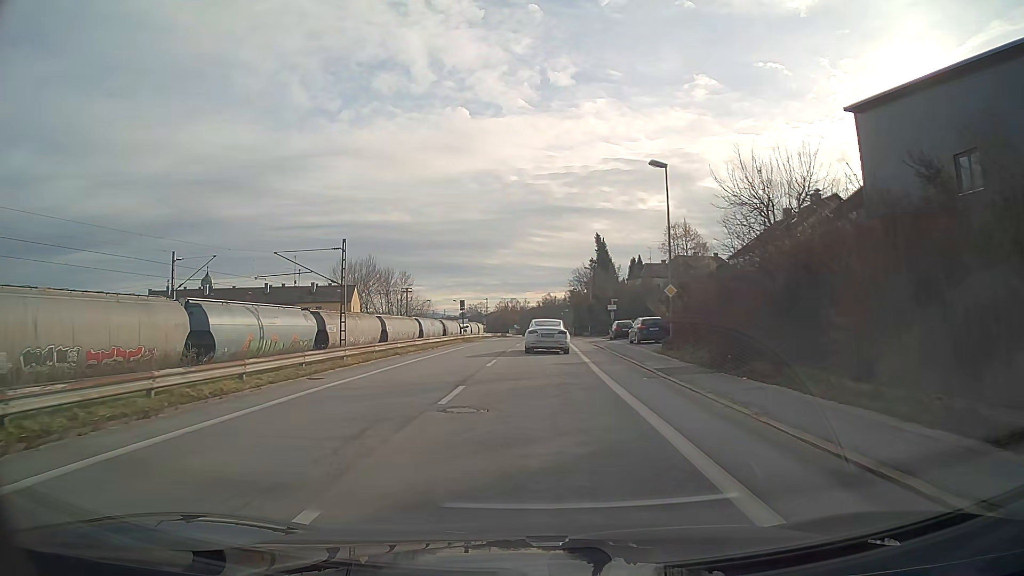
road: unclassified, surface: asphalt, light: Day
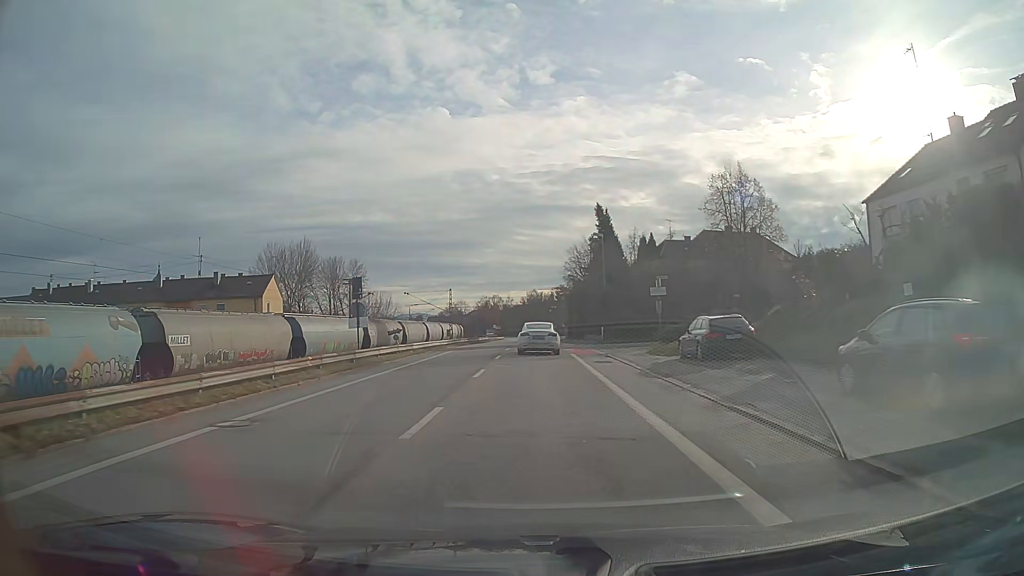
(+0.4, +30.3) m; +1°
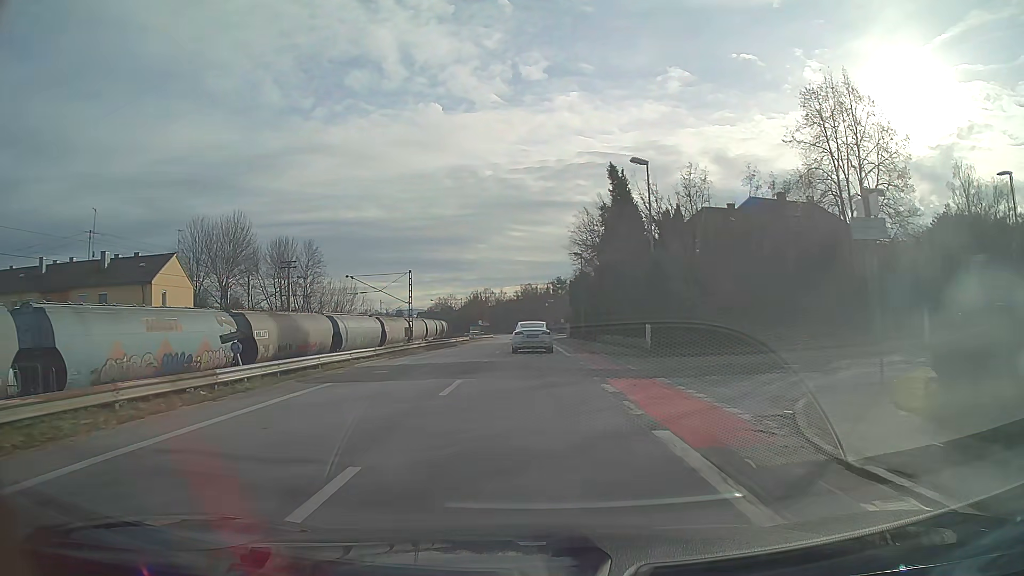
(+0.1, +22.9) m; 0°
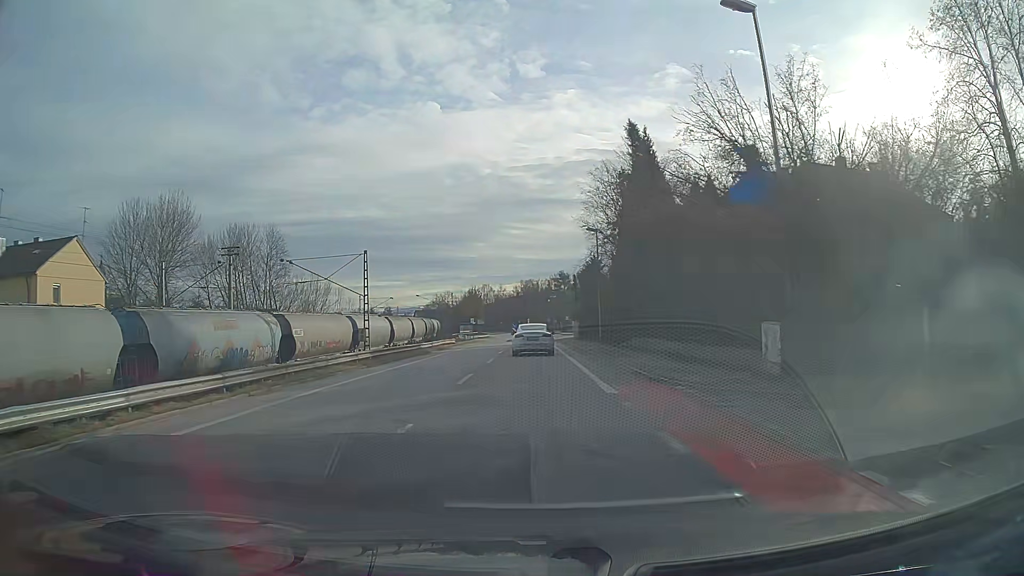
(0.0, +15.3) m; 0°
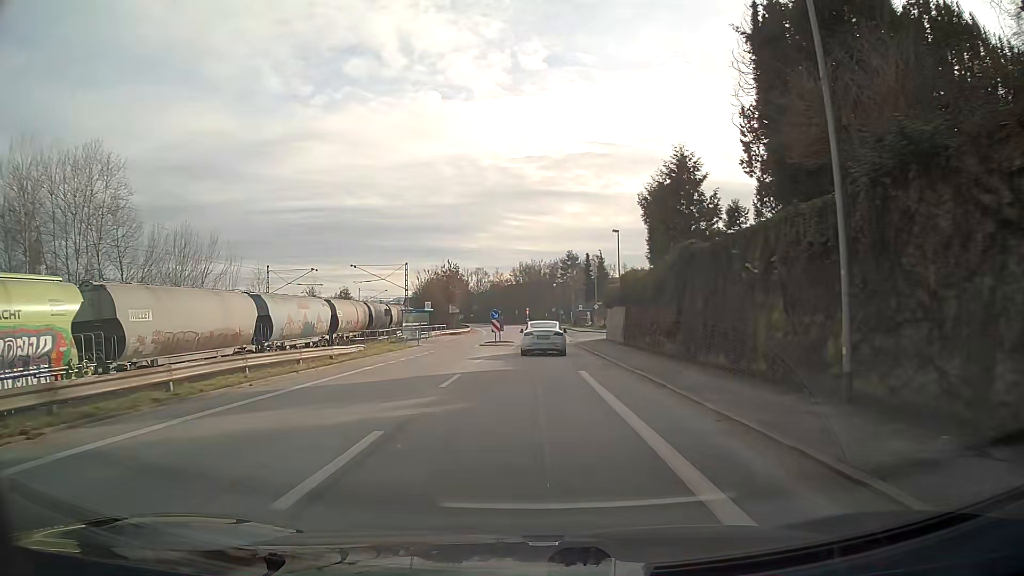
(-0.1, +38.4) m; 0°
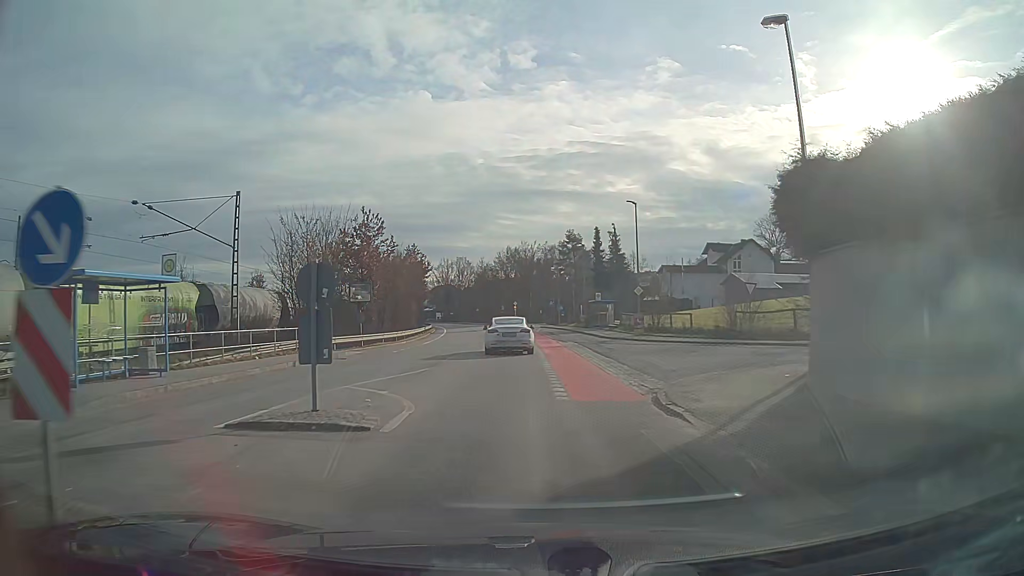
(+0.4, +37.5) m; 0°
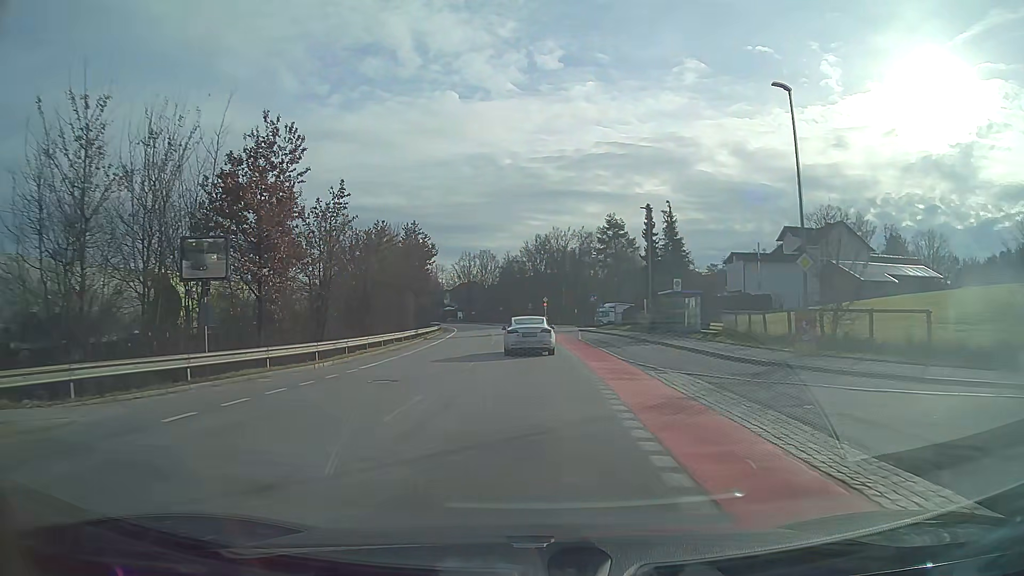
(-0.5, +21.7) m; -2°
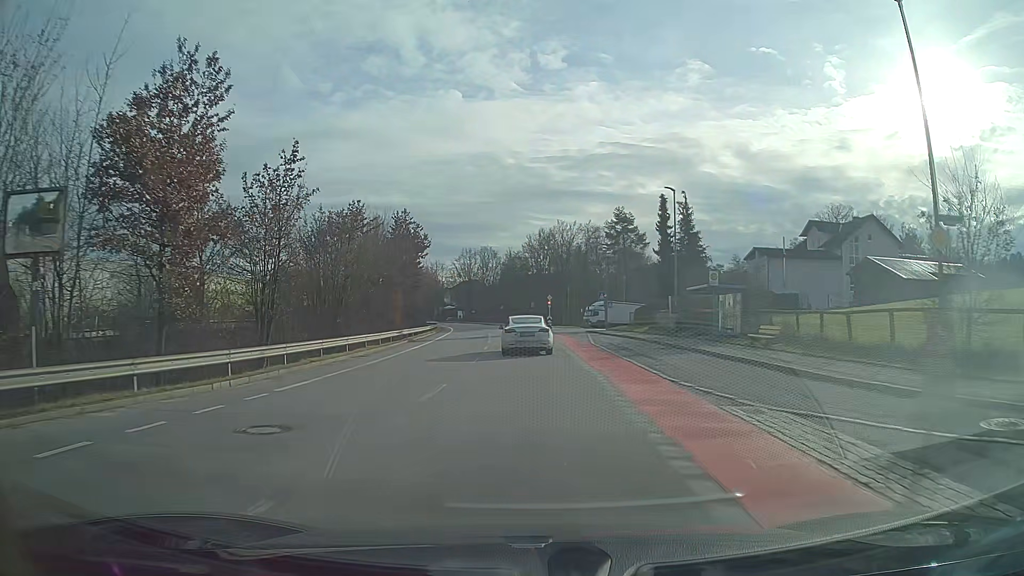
(0.0, +7.1) m; 0°
(0, +10) (0, +20) (0, +30) (-1, +40) (-1, +50) (-2, +60) (-3, +70) (-4, +80) (-5, +90) (-6, +100) m
